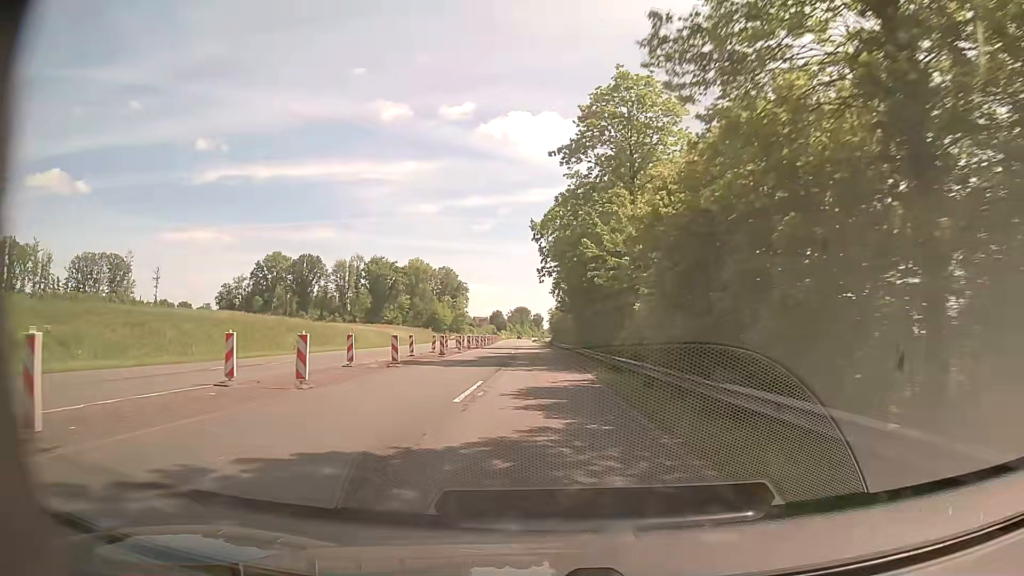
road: trunk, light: Day
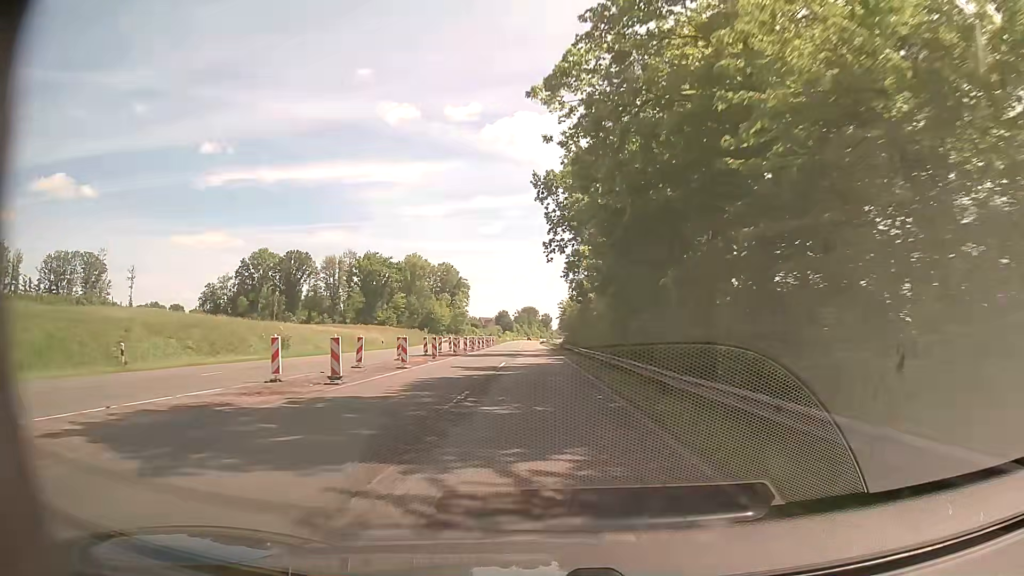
(-0.1, +21.8) m; -1°
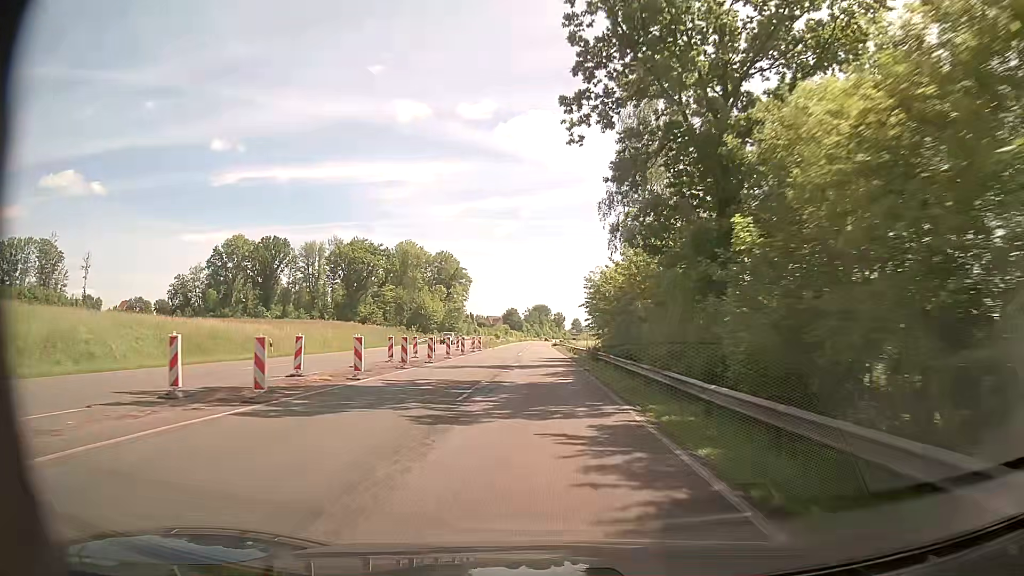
(-0.4, +33.0) m; -1°
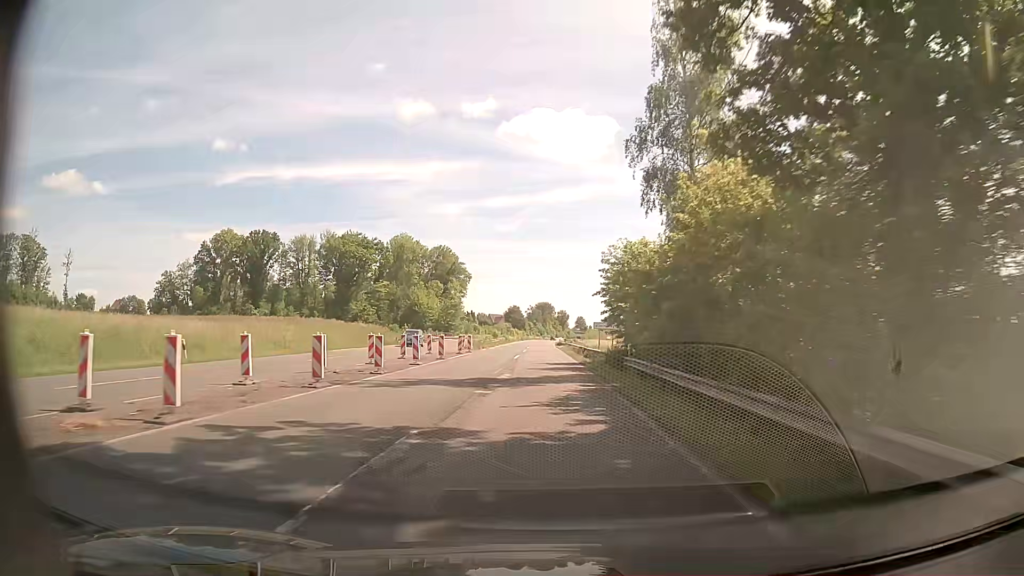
(0.0, +11.1) m; 0°
(0, +10) (0, +20) (0, +30) (0, +40) (0, +50) (0, +60) (0, +70) (0, +80) (-1, +90) (-1, +100) m
